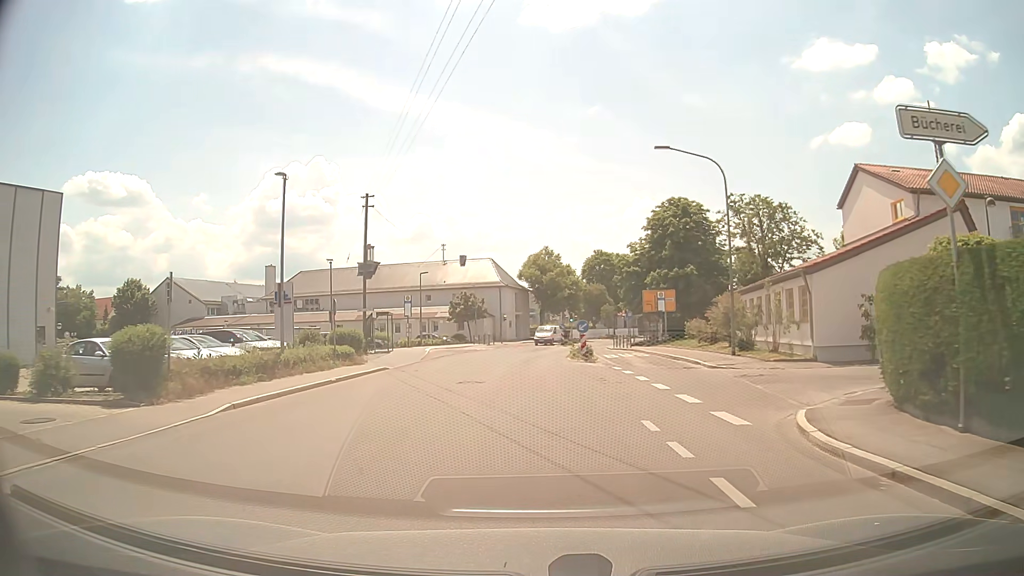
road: tertiary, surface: asphalt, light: Day
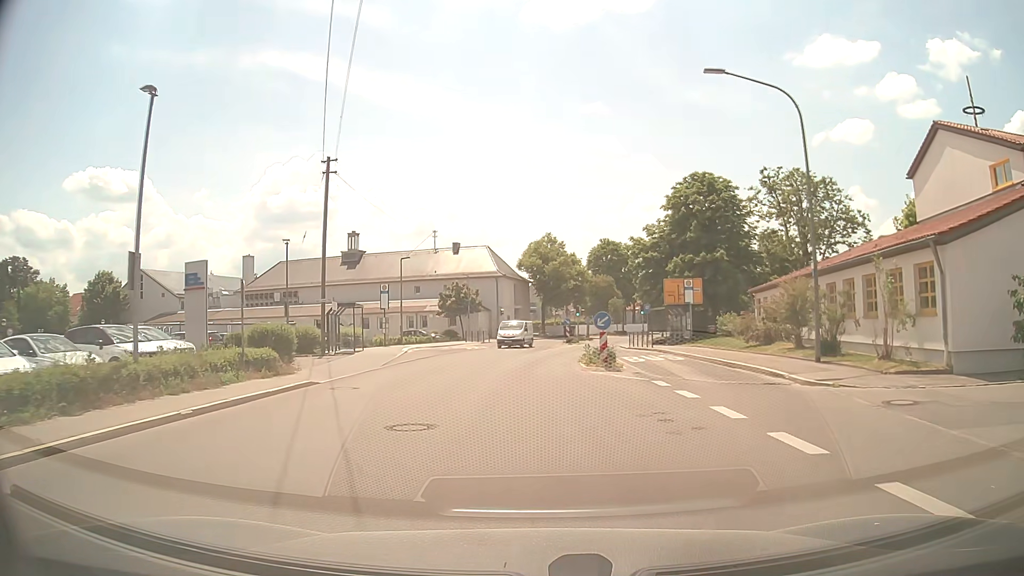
(0.0, +8.5) m; 0°
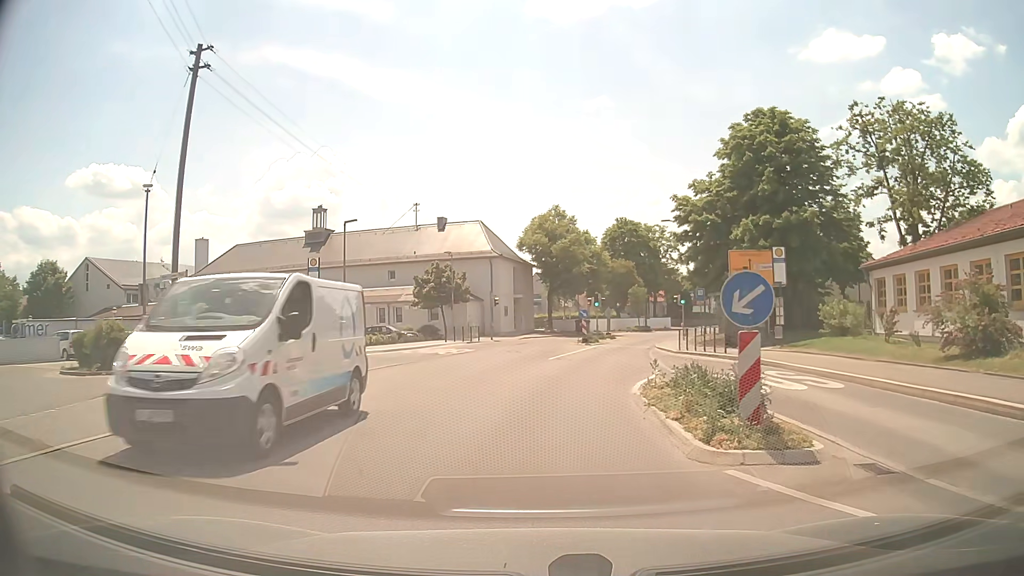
(0.0, +14.8) m; 0°
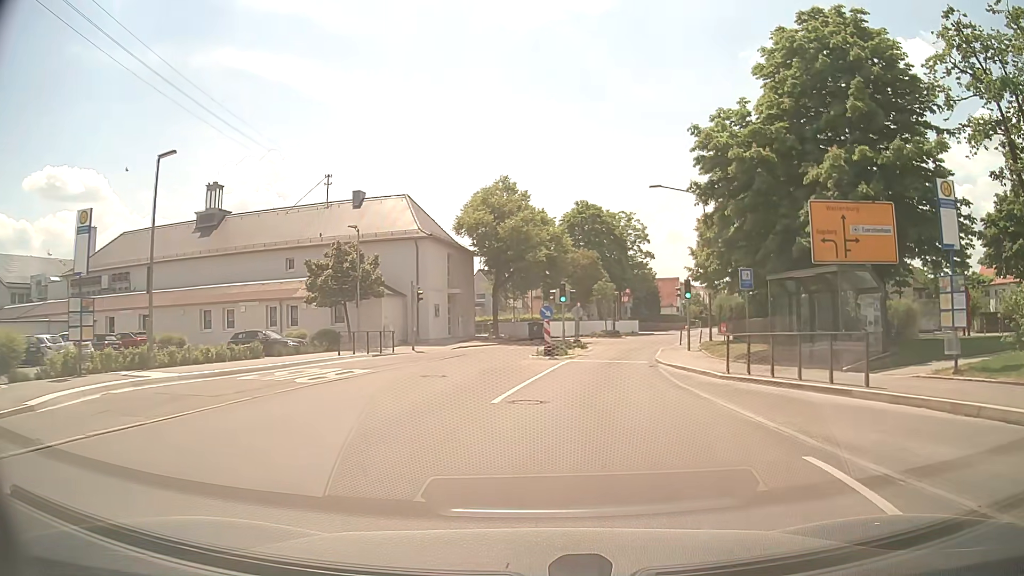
(+0.1, +14.1) m; +5°
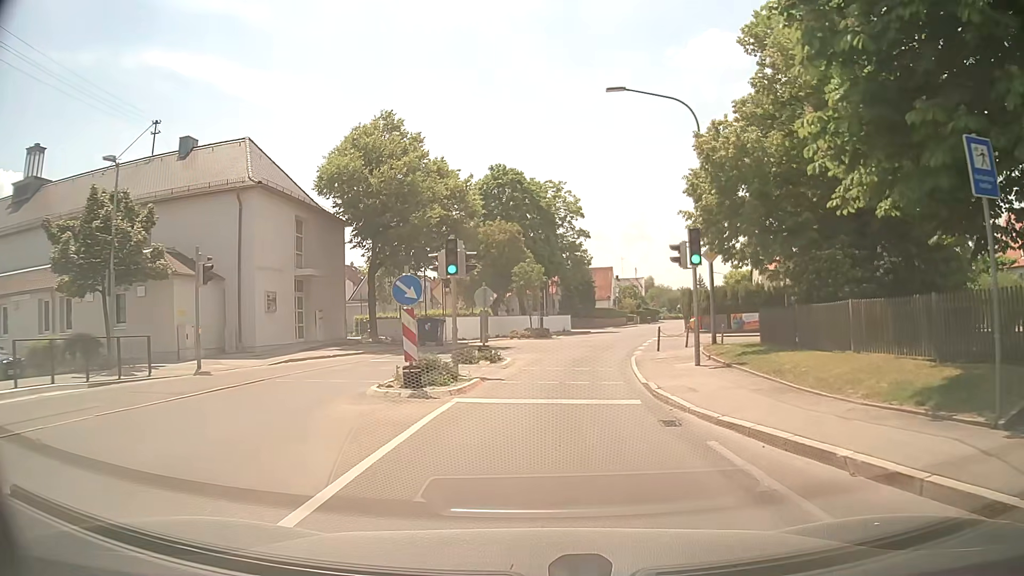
(+1.1, +15.3) m; +7°
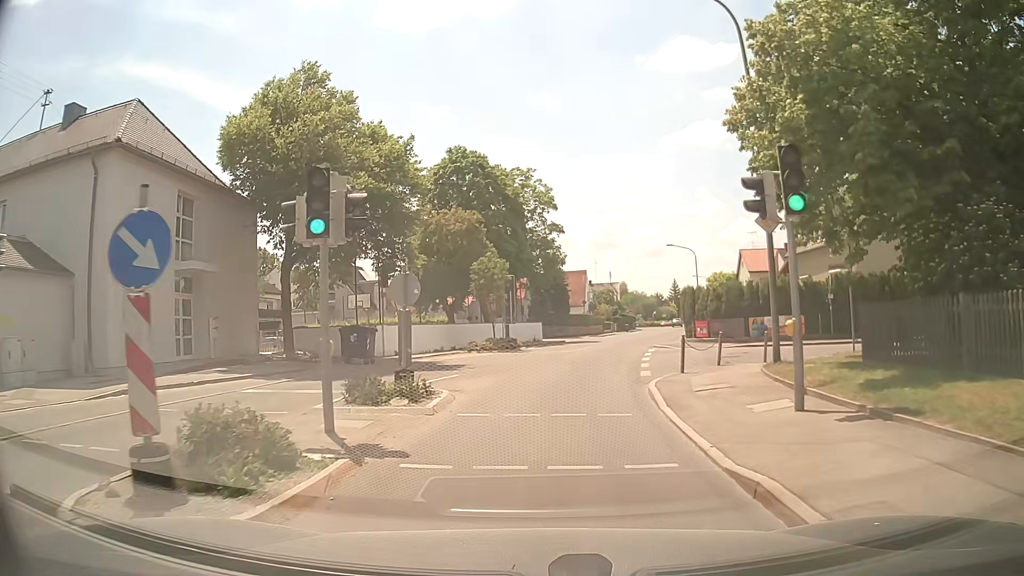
(+0.1, +8.2) m; +1°
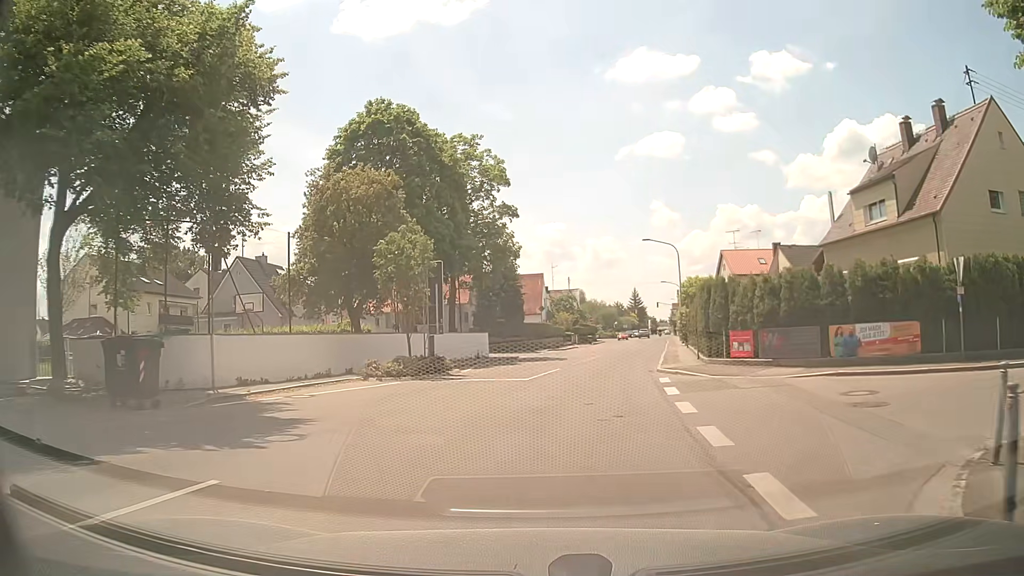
(+0.5, +12.1) m; +5°
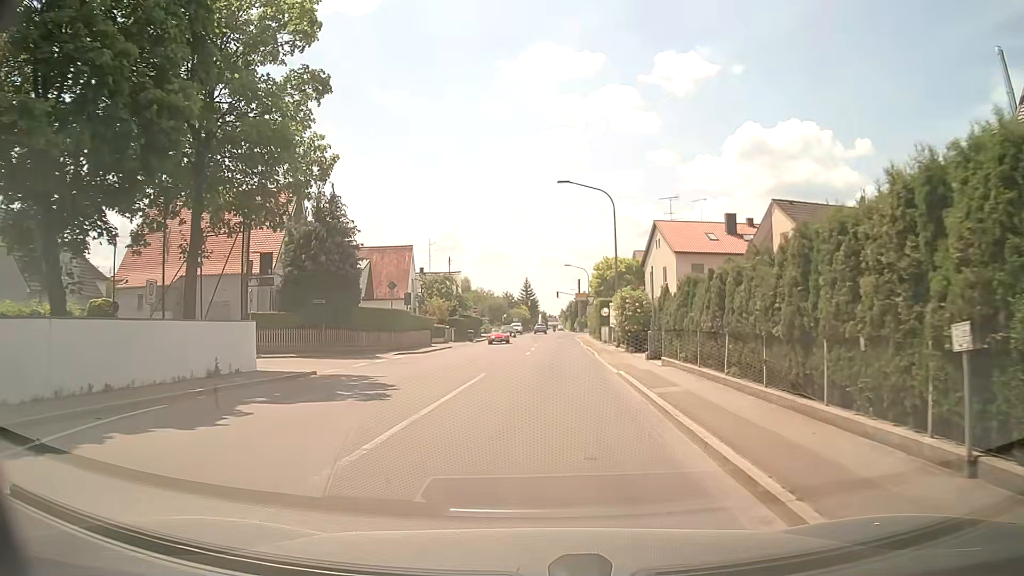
(+1.8, +21.0) m; +10°
(0, +10) (0, +20) (+1, +30) (+1, +40) (+1, +50) (+1, +60) (0, +70) (0, +80) (0, +90) (0, +100) m
